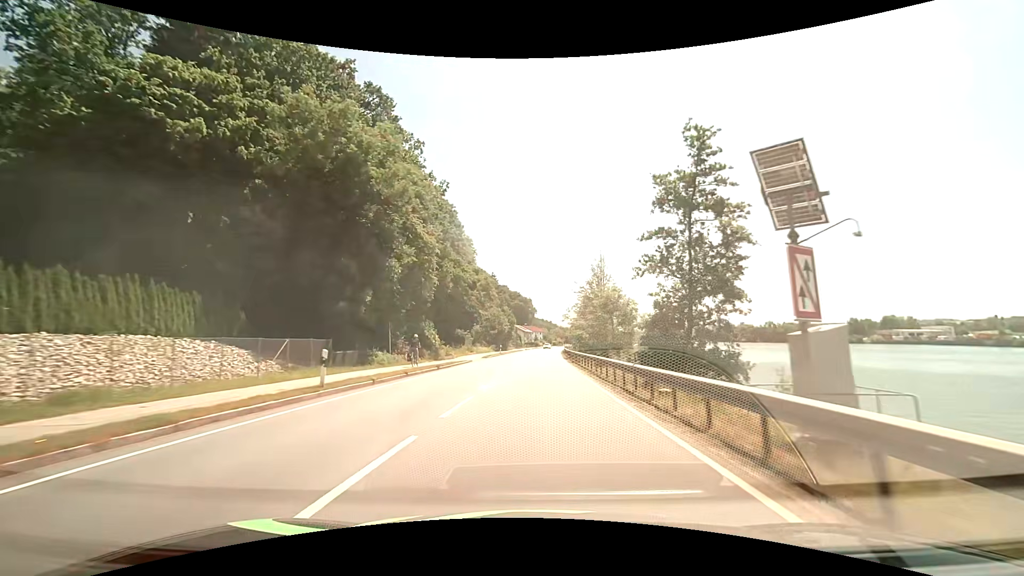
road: primary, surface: asphalt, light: Day
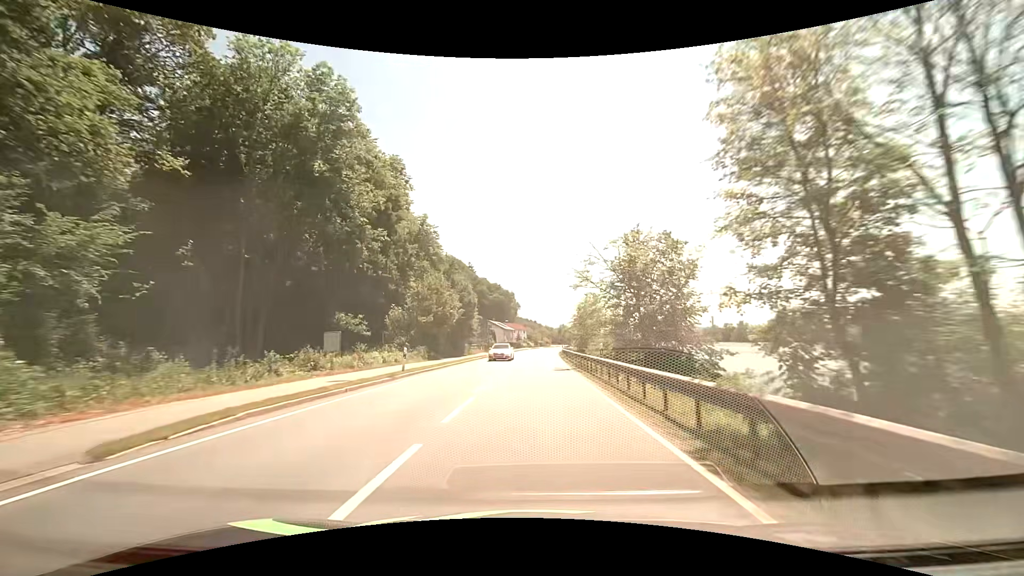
(+0.9, +42.6) m; +2°
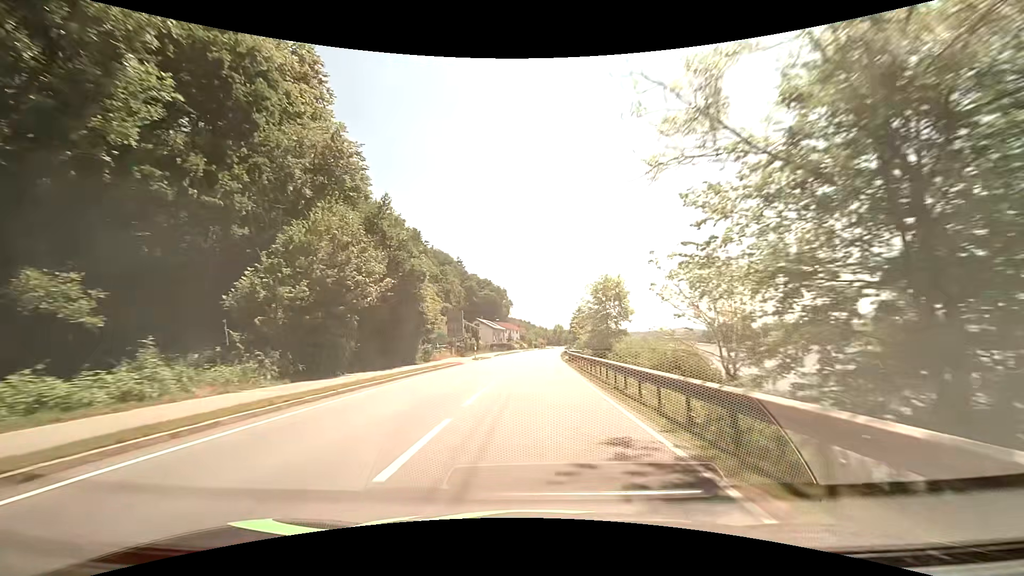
(+0.1, +21.6) m; +1°
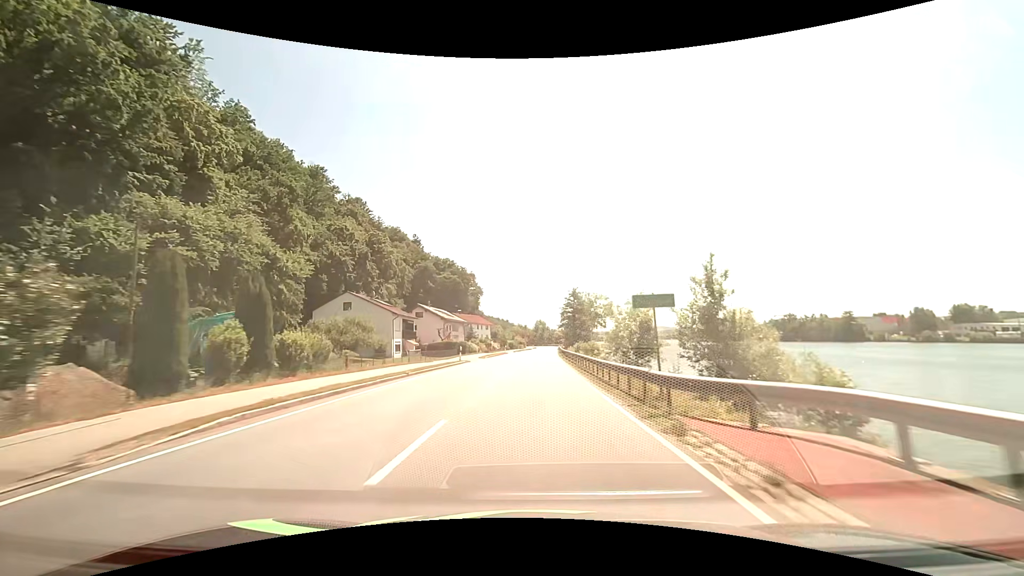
(+1.0, +54.6) m; +2°
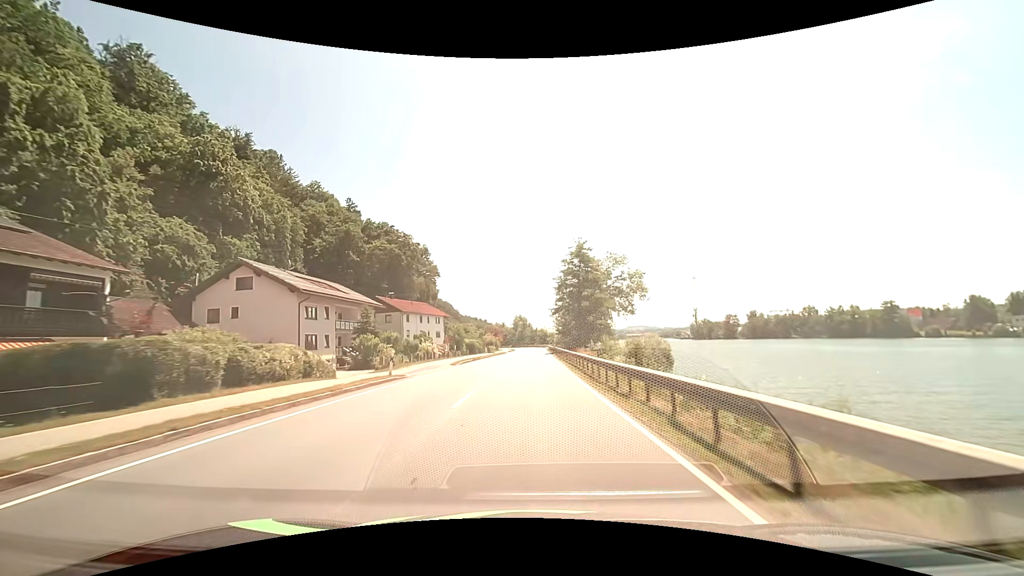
(+1.0, +53.8) m; +2°
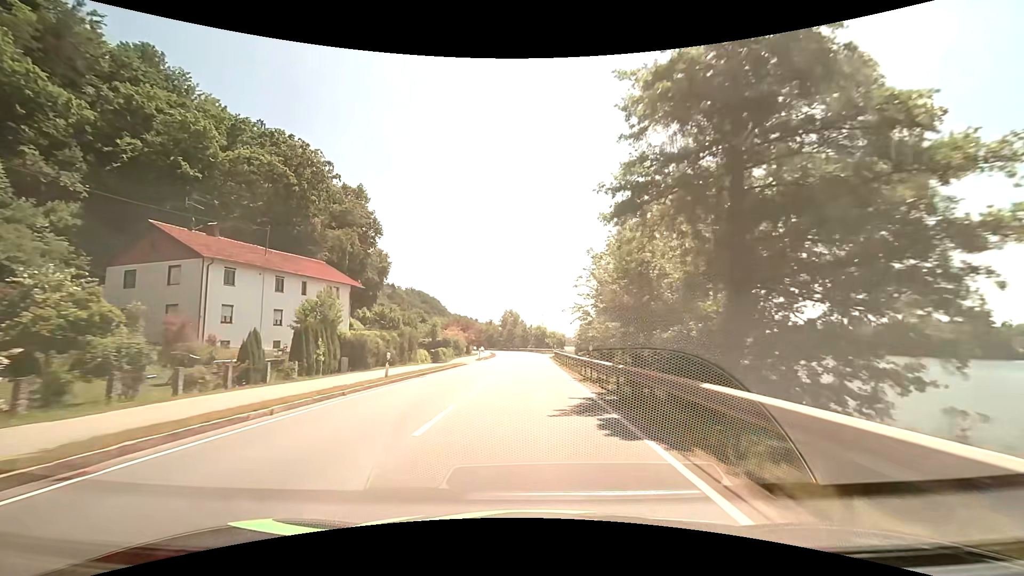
(+0.2, +51.1) m; +1°
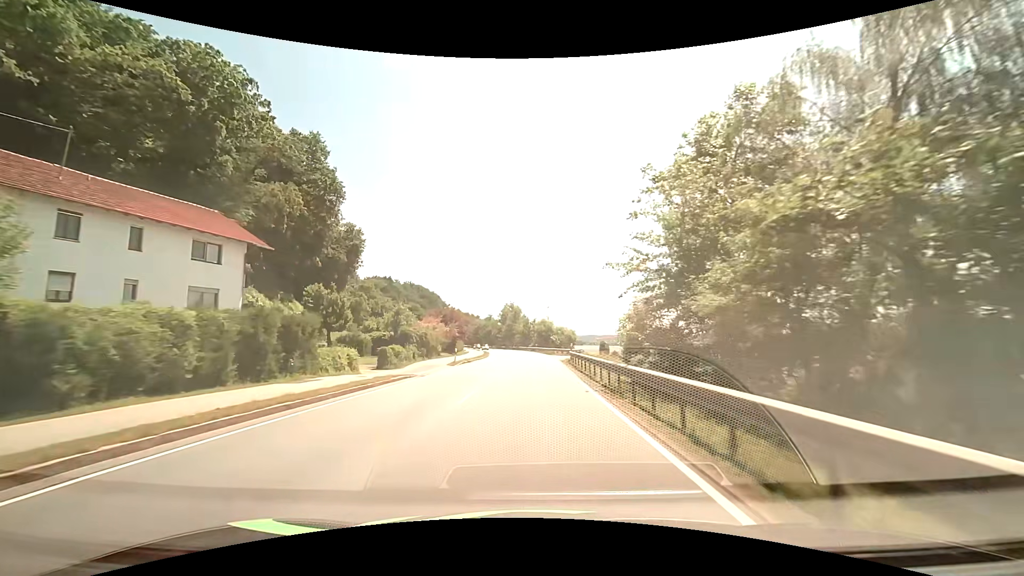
(-0.1, +20.0) m; -1°
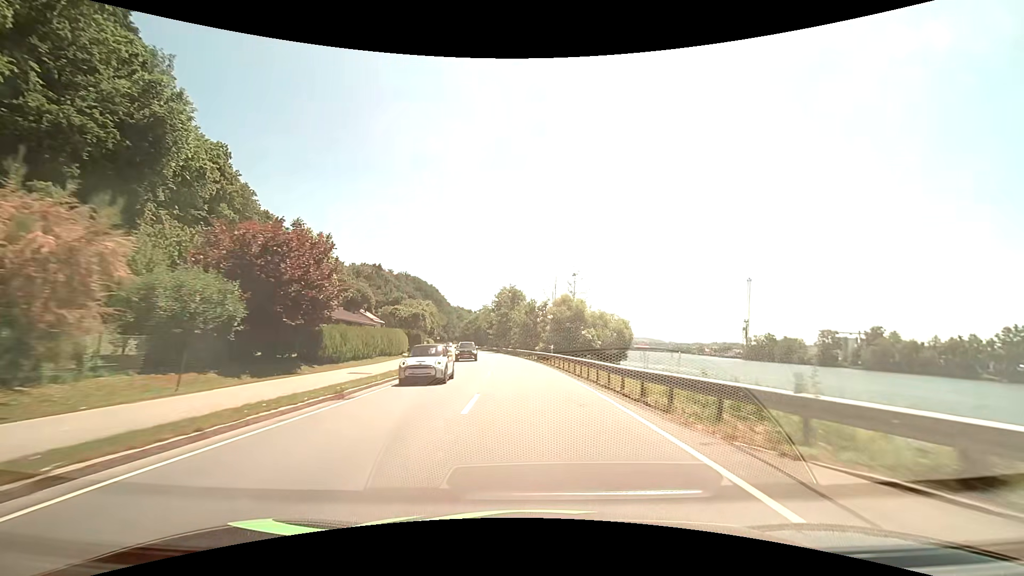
(+0.1, +49.6) m; 0°
(0, +10) (0, +20) (-1, +30) (-2, +40) (-3, +50) (-4, +60) (-6, +70) (-7, +80) (-9, +89) (-10, +99) m
